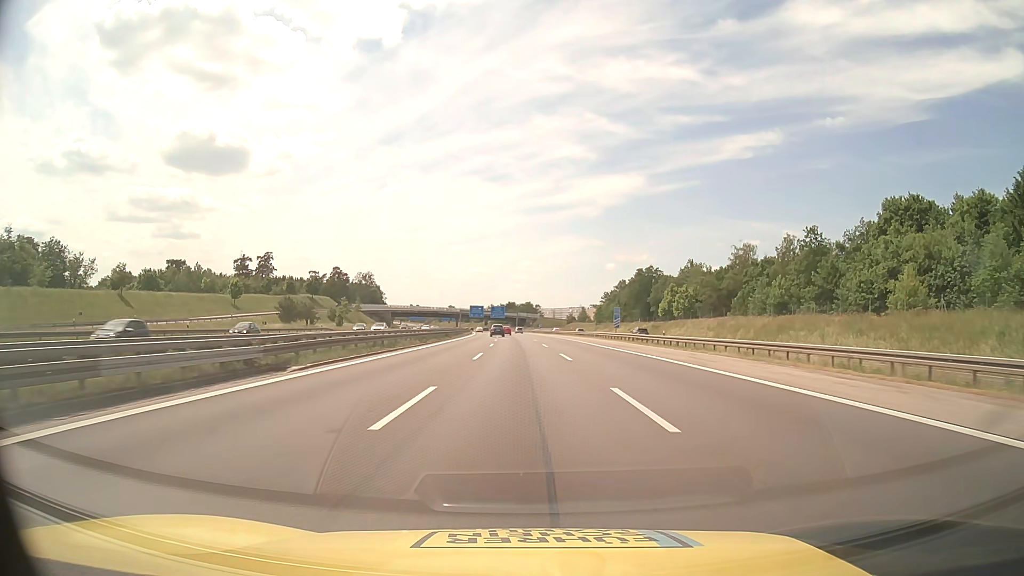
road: motorway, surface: asphalt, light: Day
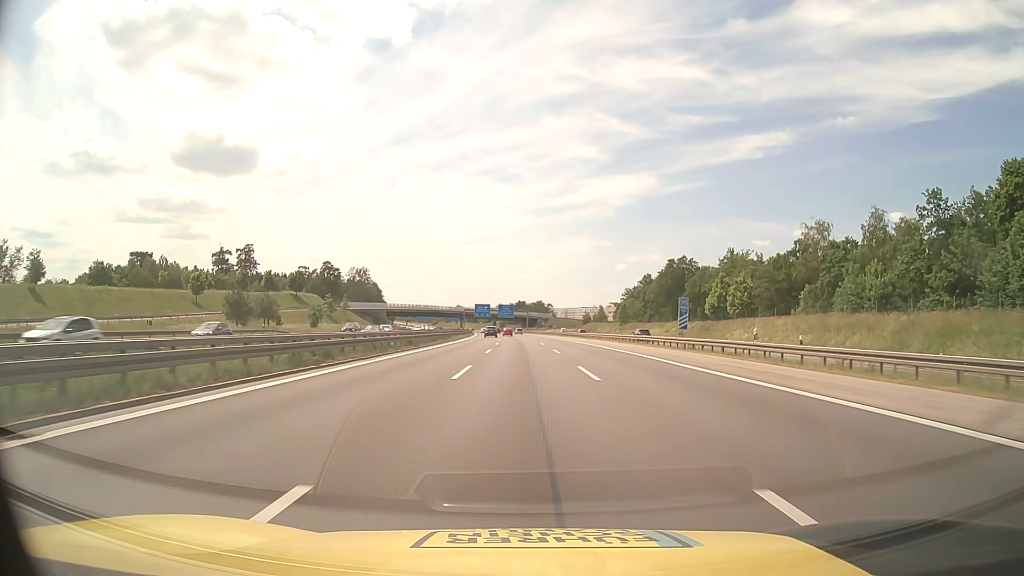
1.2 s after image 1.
(-0.2, +27.2) m; -1°
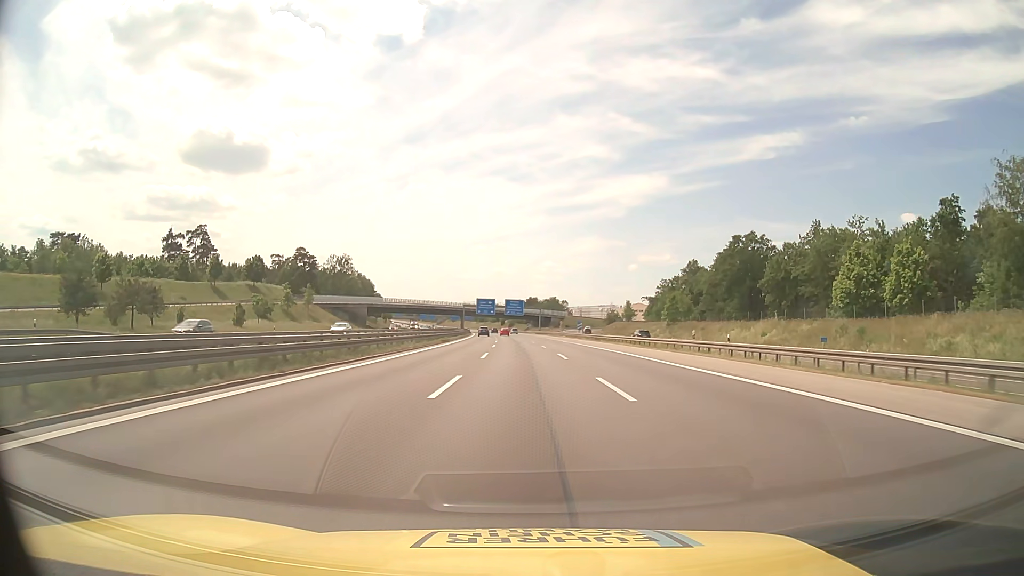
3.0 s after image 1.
(-0.5, +41.6) m; -1°
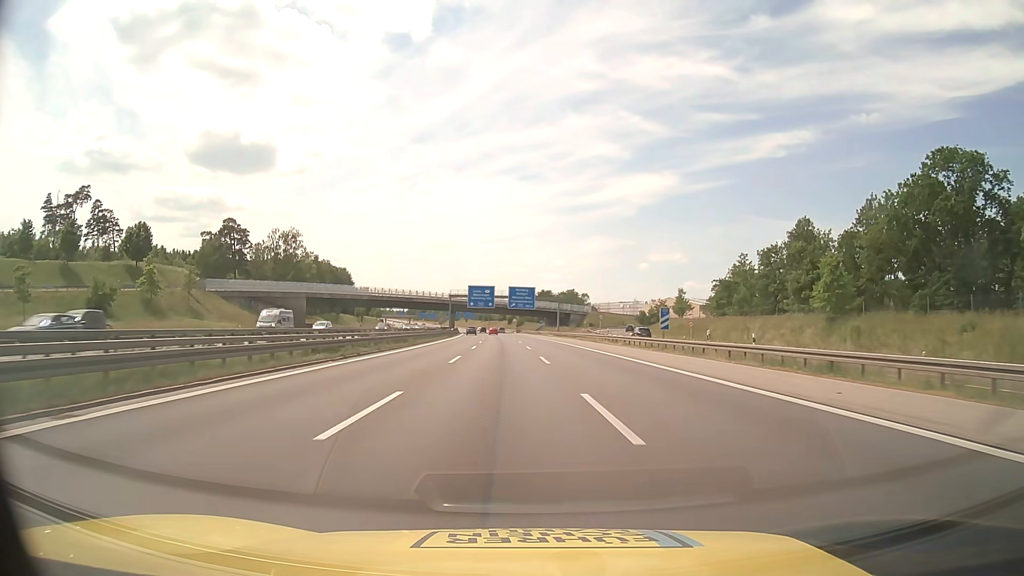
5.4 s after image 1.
(-0.4, +59.3) m; -1°
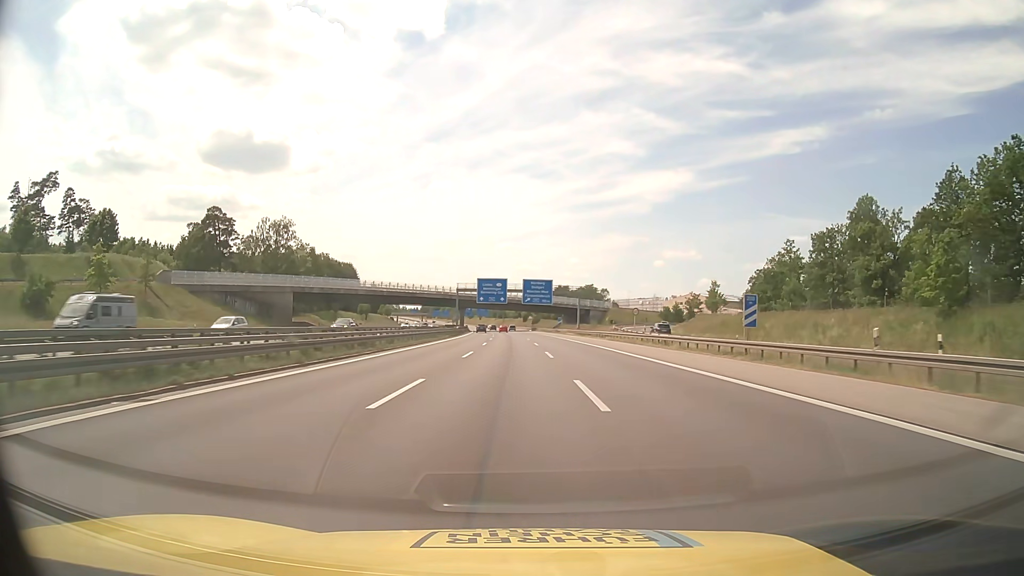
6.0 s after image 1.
(-0.2, +15.3) m; -1°
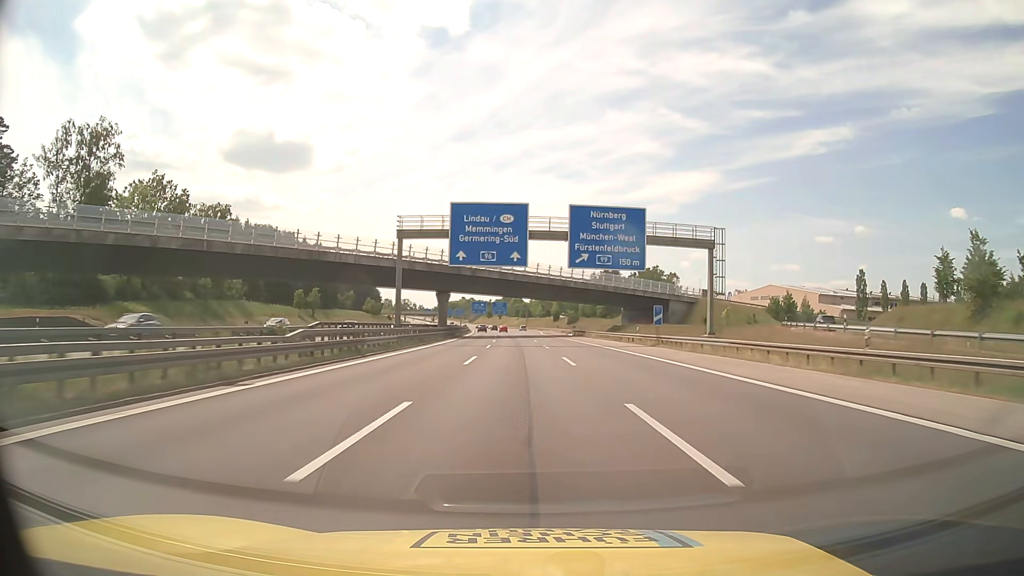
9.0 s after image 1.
(-1.8, +77.4) m; -2°
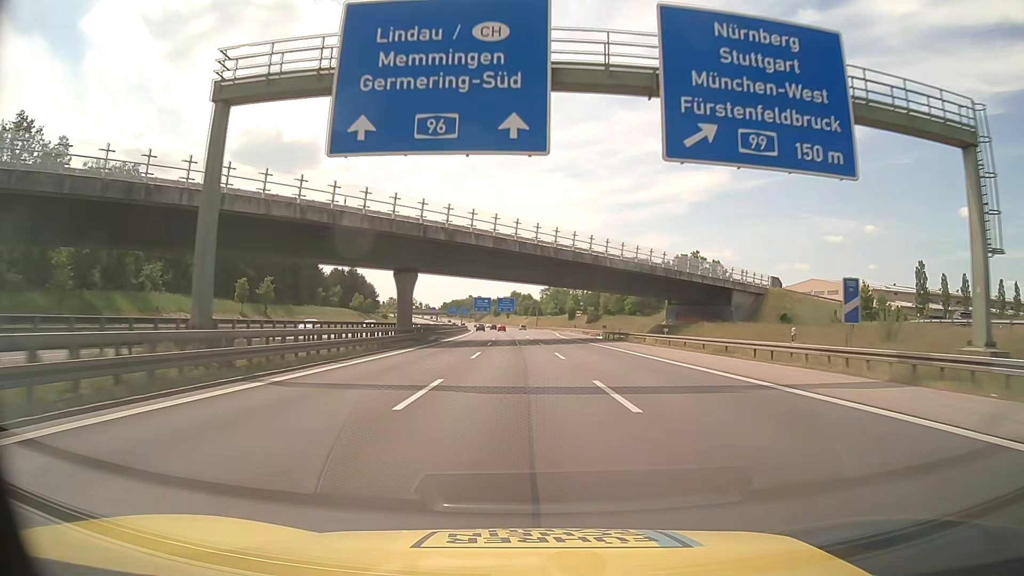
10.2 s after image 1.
(-0.2, +31.3) m; -1°
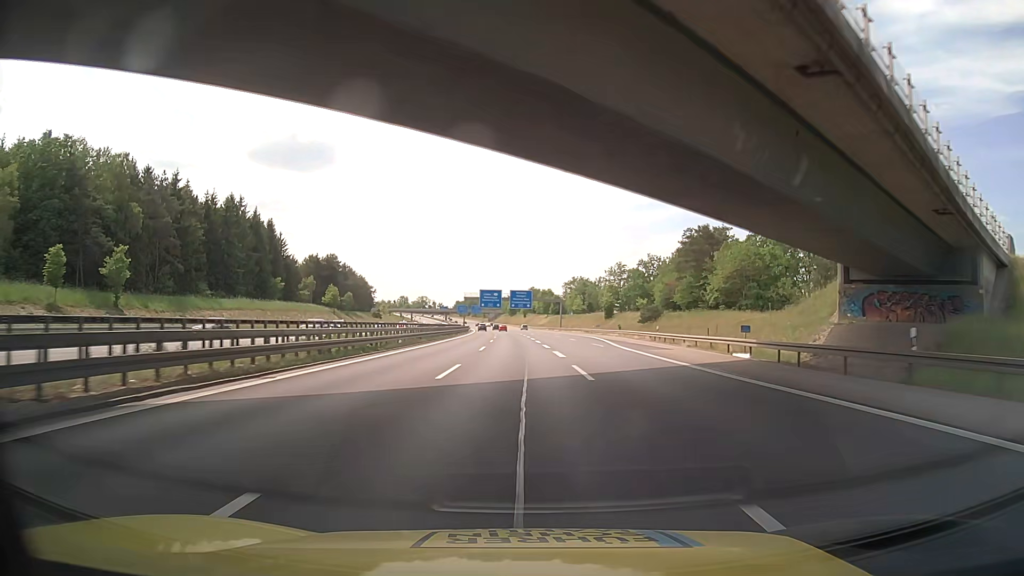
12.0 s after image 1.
(-0.4, +47.1) m; -1°
(0, +10) (0, +20) (0, +30) (0, +40) (-1, +50) (-1, +60) (-1, +70) (-2, +80) (-2, +90) (-3, +100) m
